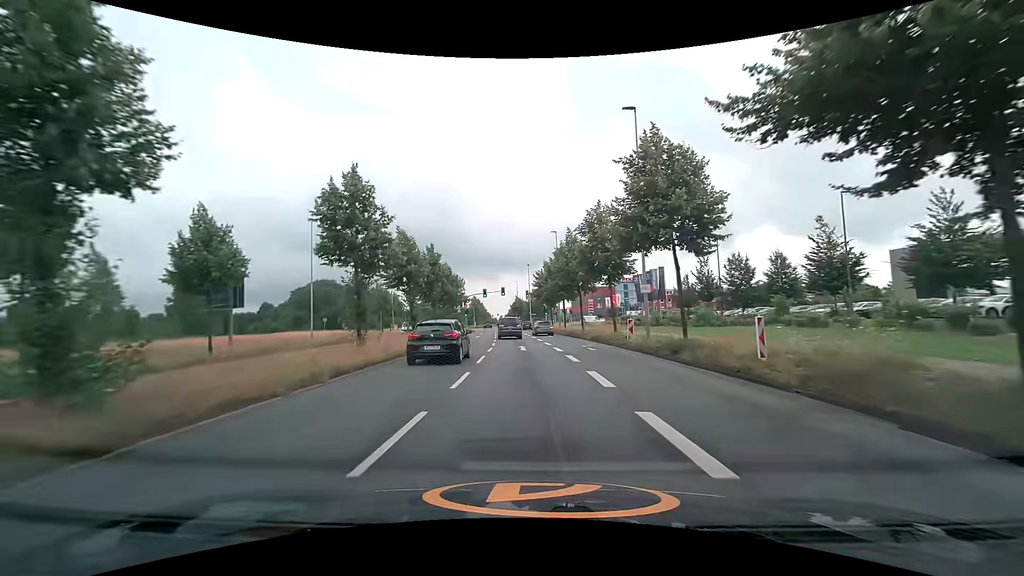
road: secondary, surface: asphalt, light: Day
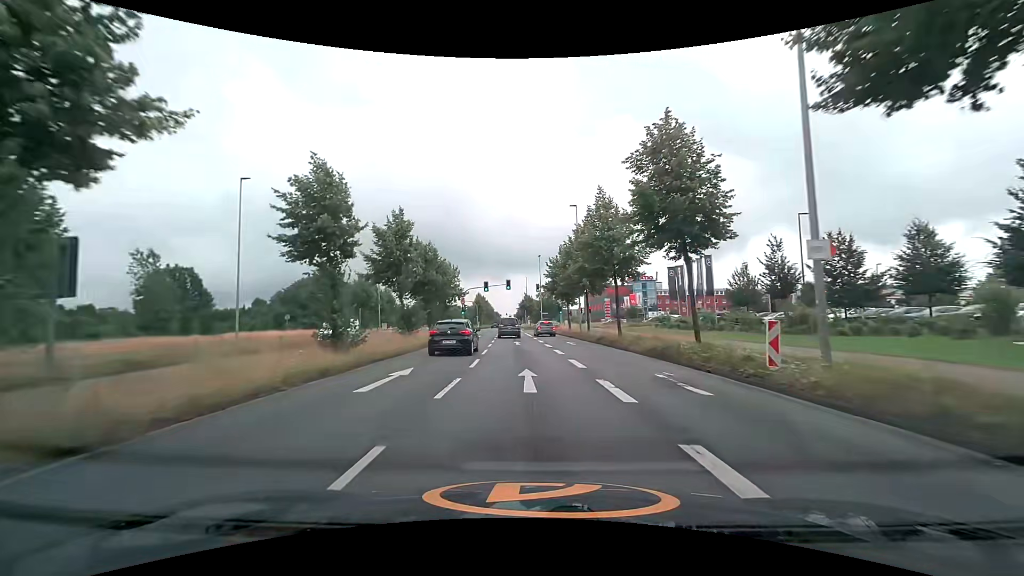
(-0.2, +14.1) m; -1°
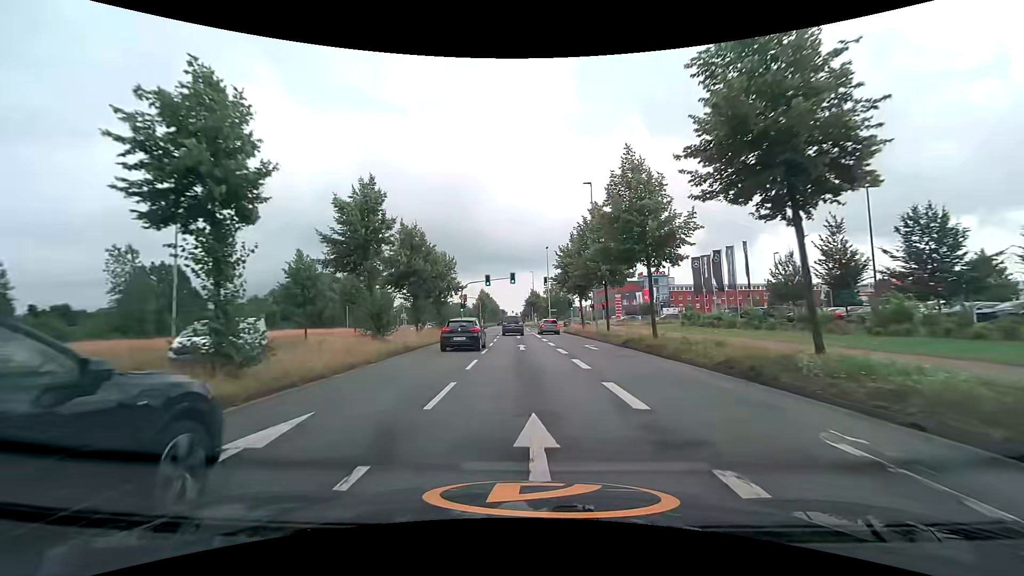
(-0.1, +7.0) m; -1°
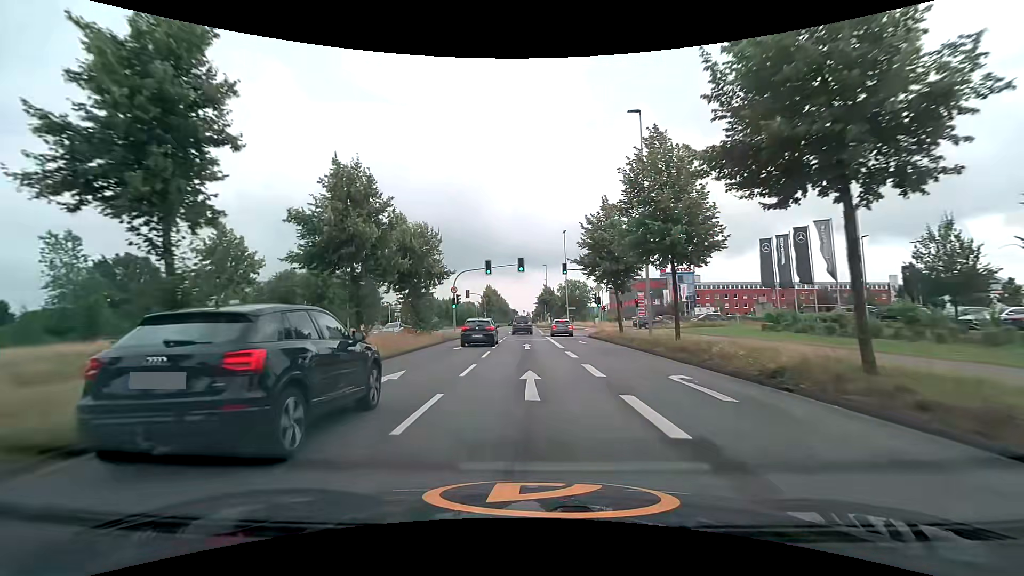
(-0.2, +14.0) m; -1°
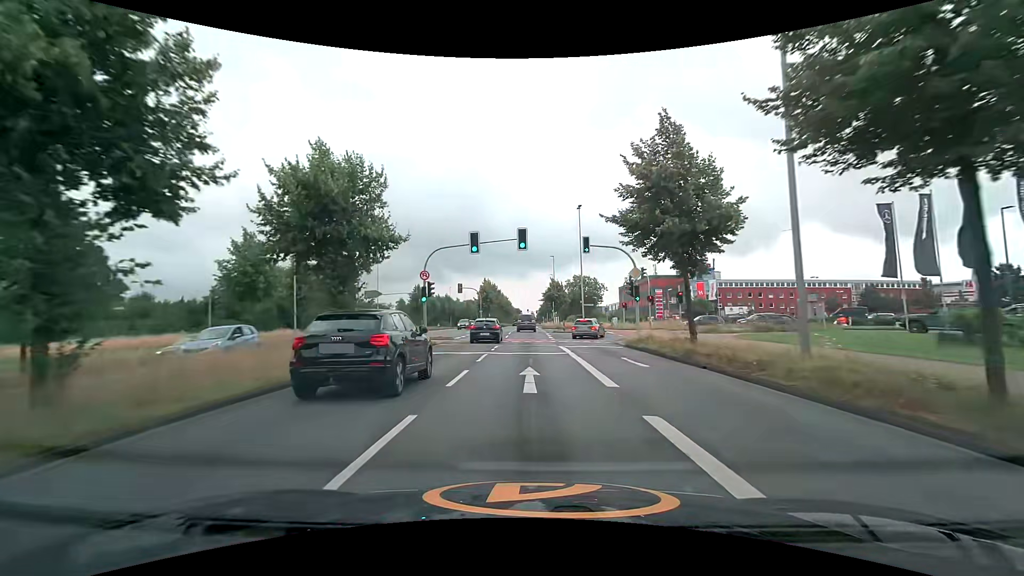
(-0.1, +13.9) m; -1°
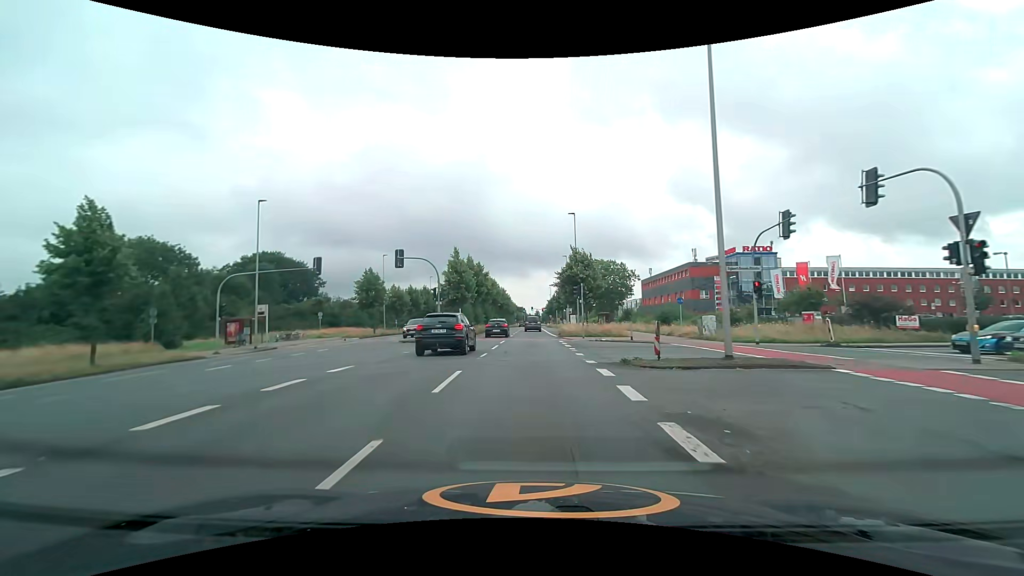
(-0.2, +34.7) m; -1°
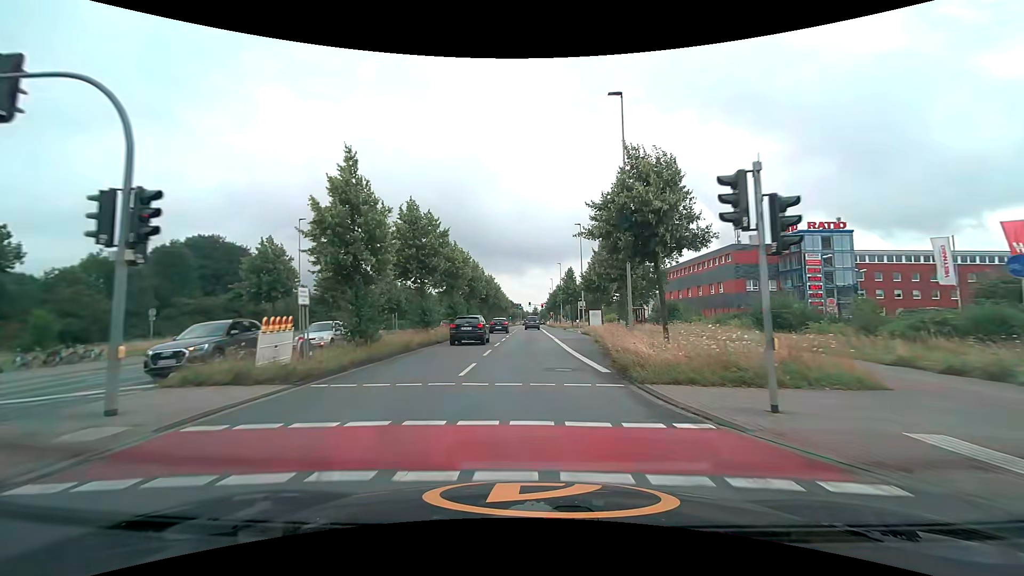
(0.0, +27.6) m; 0°
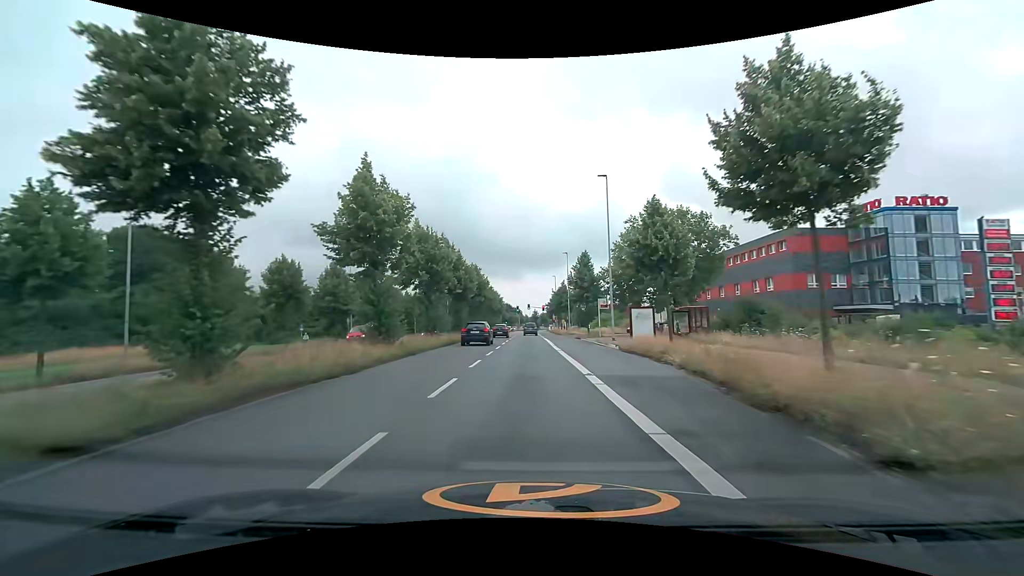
(0.0, +21.2) m; 0°
(0, +10) (0, +20) (0, +30) (0, +40) (0, +50) (0, +60) (0, +70) (0, +80) (0, +90) (0, +100) m
